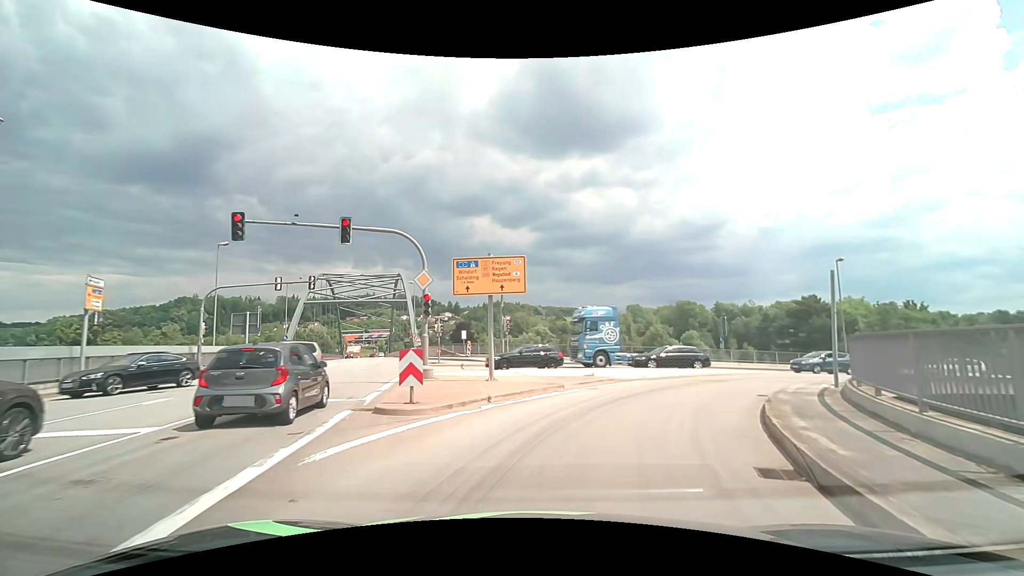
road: primary_link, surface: asphalt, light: Day
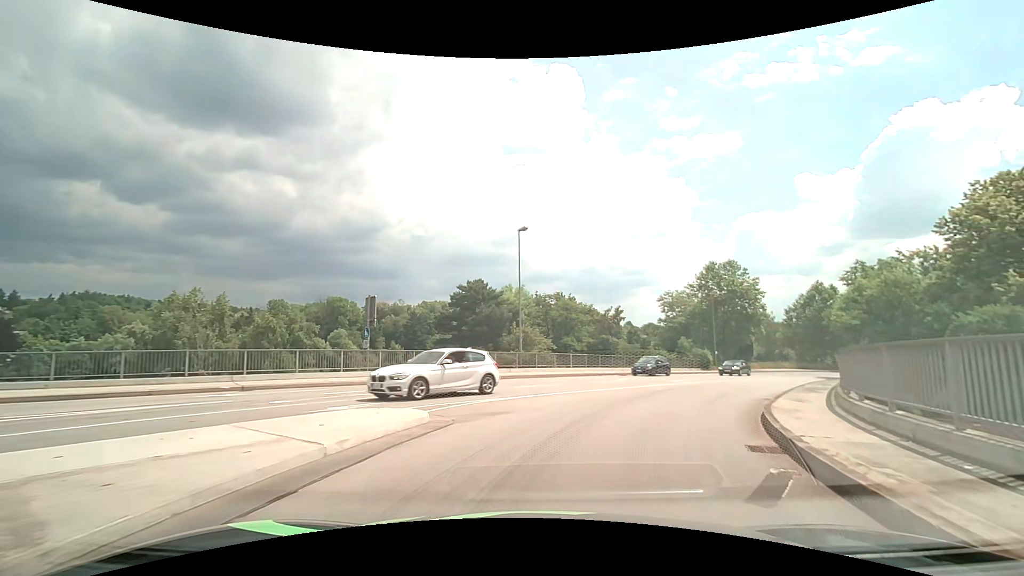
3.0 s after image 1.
(+5.9, +19.2) m; +38°
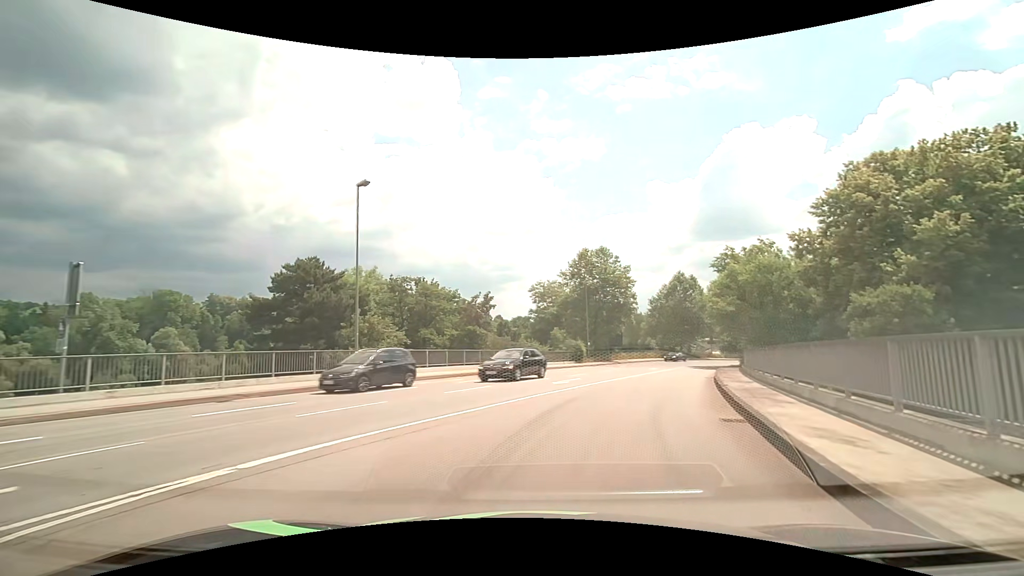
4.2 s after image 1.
(+1.0, +8.3) m; +15°
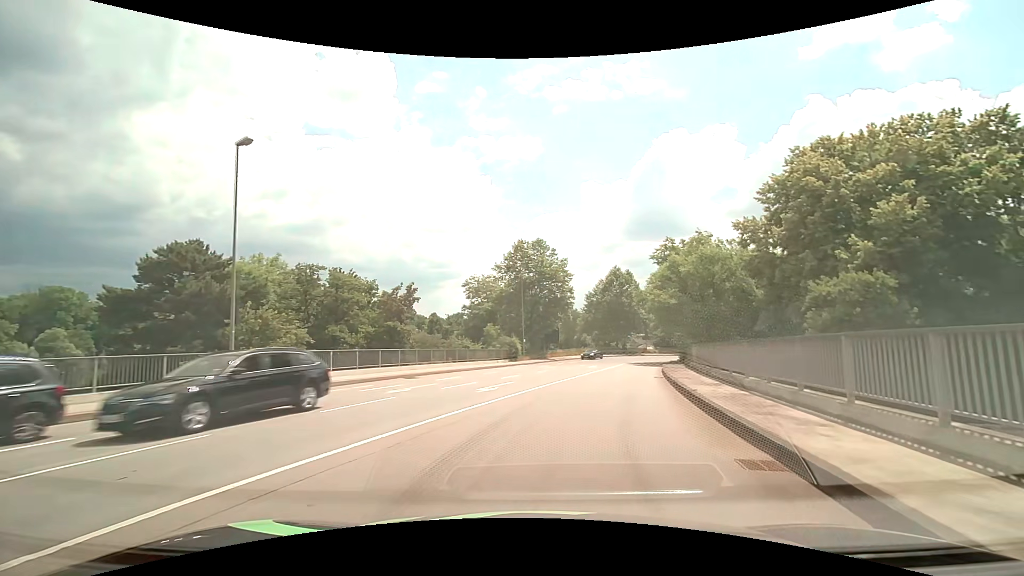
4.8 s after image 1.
(+0.3, +4.4) m; +7°
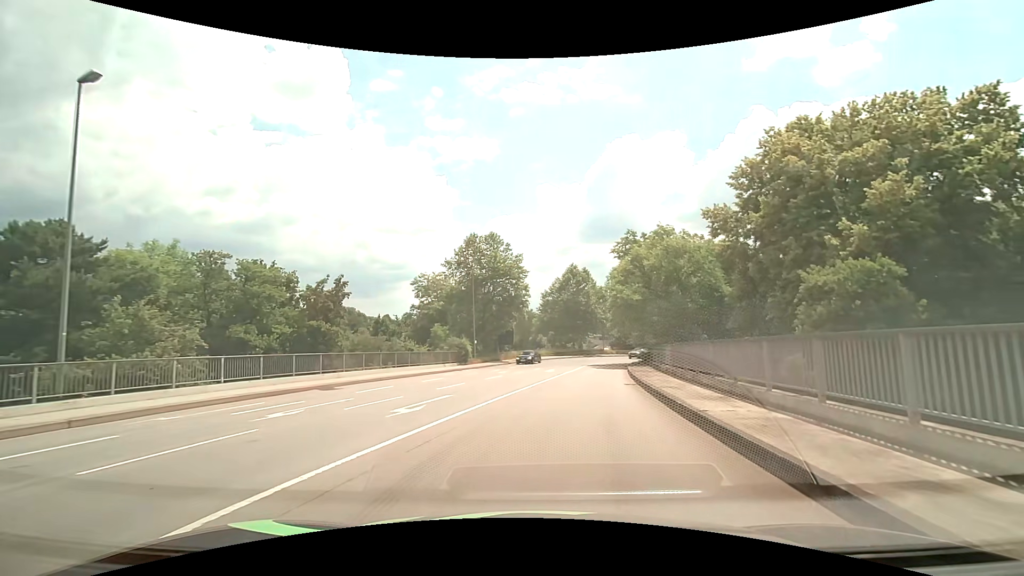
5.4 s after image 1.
(+0.2, +4.6) m; +5°
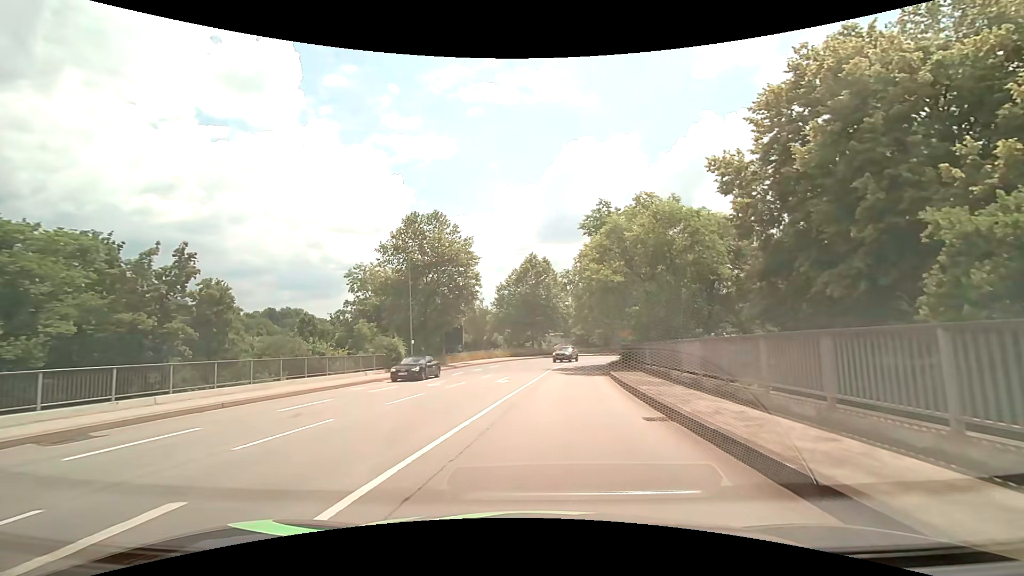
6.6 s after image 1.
(+0.5, +9.9) m; +5°
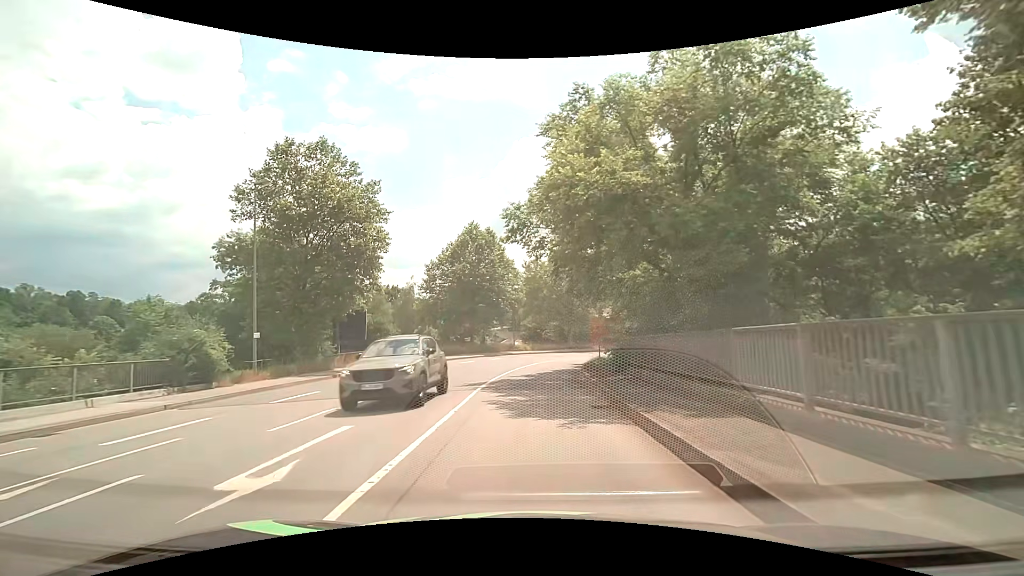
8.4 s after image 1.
(+0.9, +16.4) m; +6°
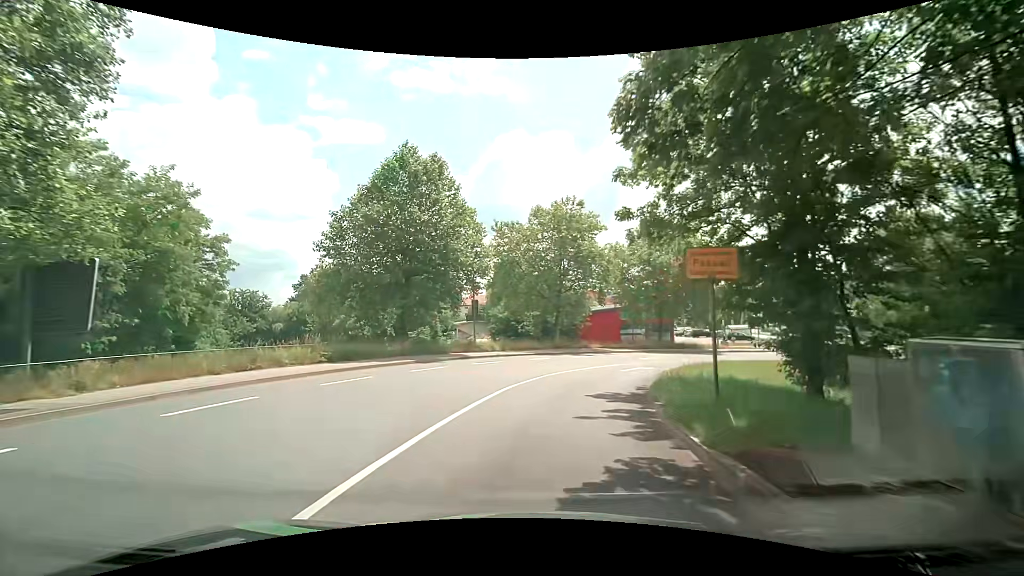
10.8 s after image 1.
(+0.2, +22.0) m; +2°
